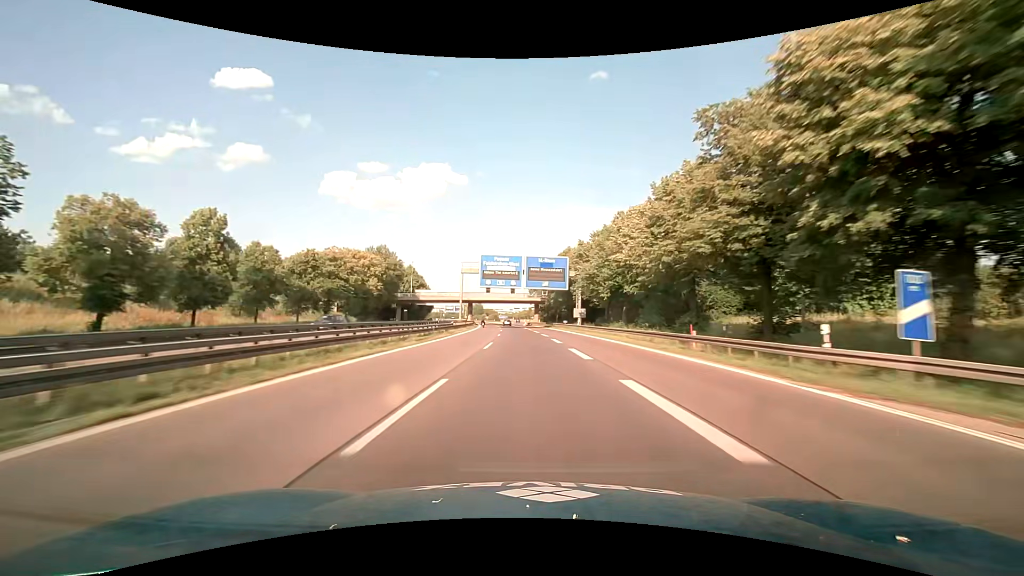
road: motorway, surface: asphalt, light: Day
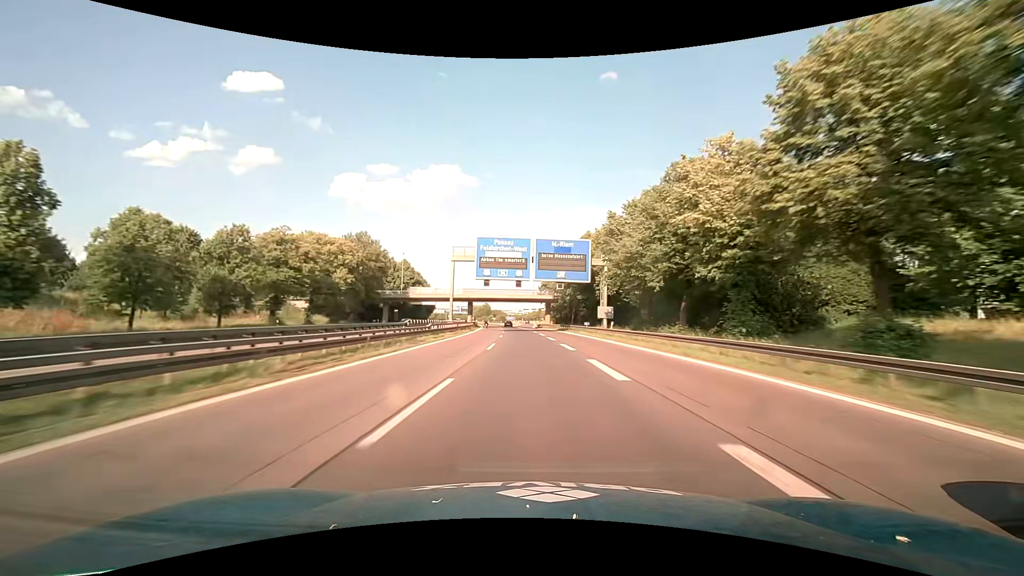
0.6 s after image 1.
(-0.2, +17.7) m; -1°
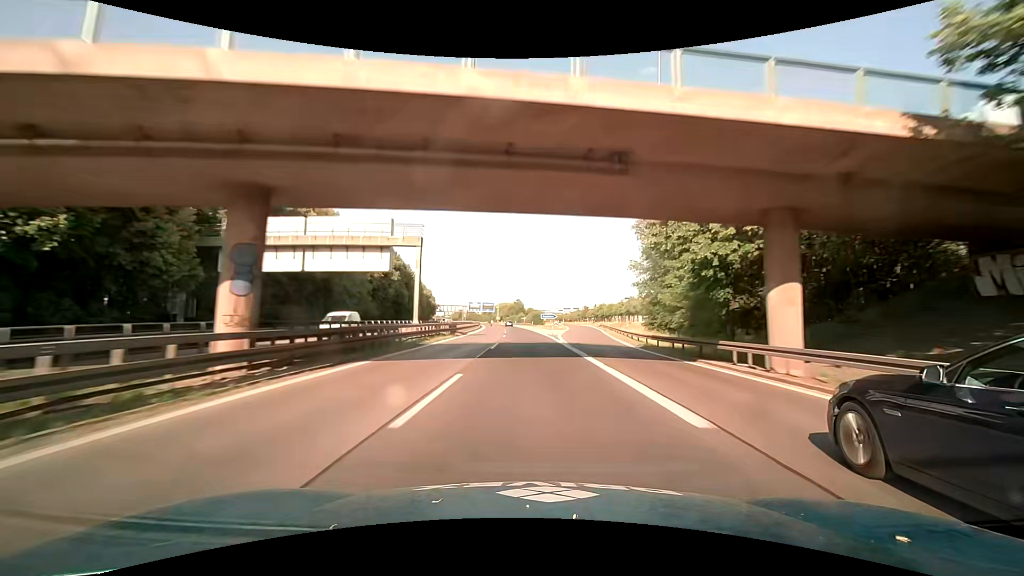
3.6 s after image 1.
(-2.8, +89.5) m; -4°
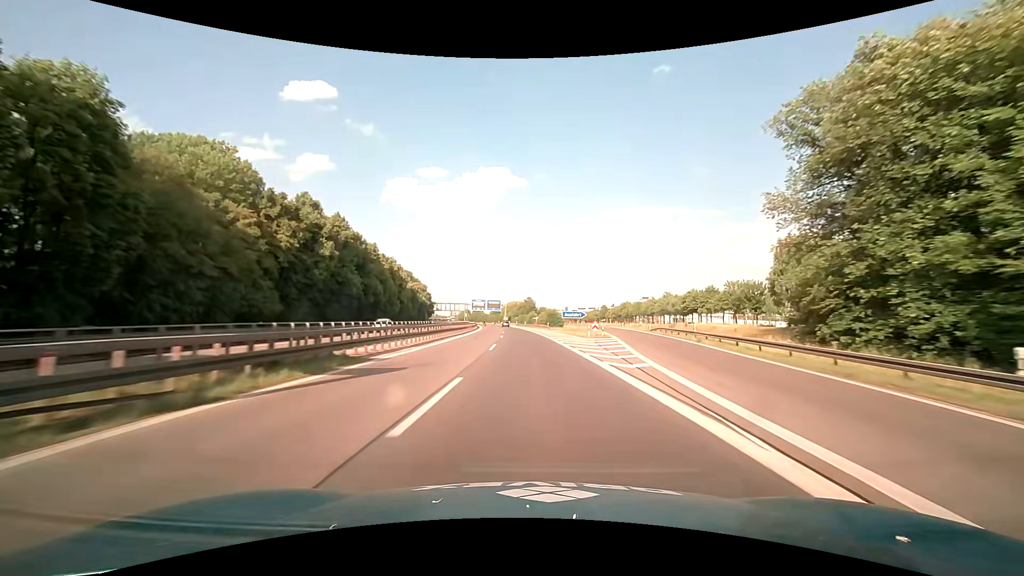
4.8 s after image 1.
(-0.3, +36.5) m; -1°
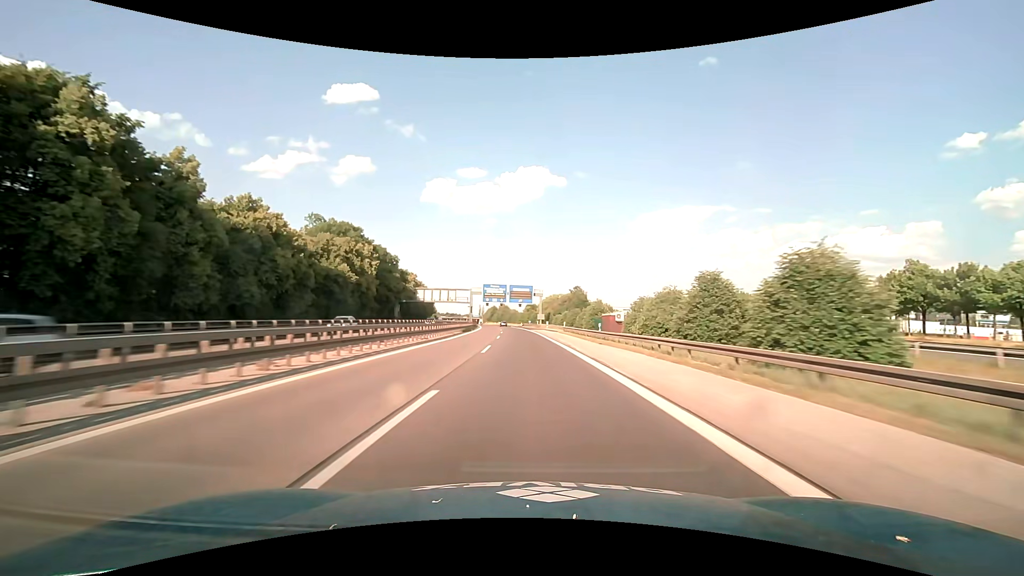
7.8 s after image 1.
(-3.5, +93.0) m; -4°
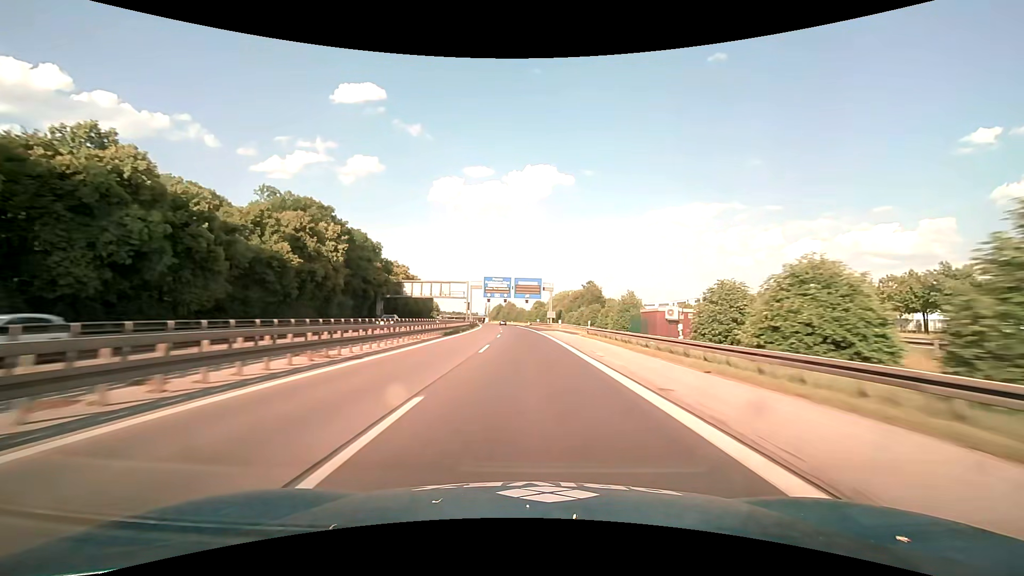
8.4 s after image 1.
(-0.1, +18.7) m; -1°
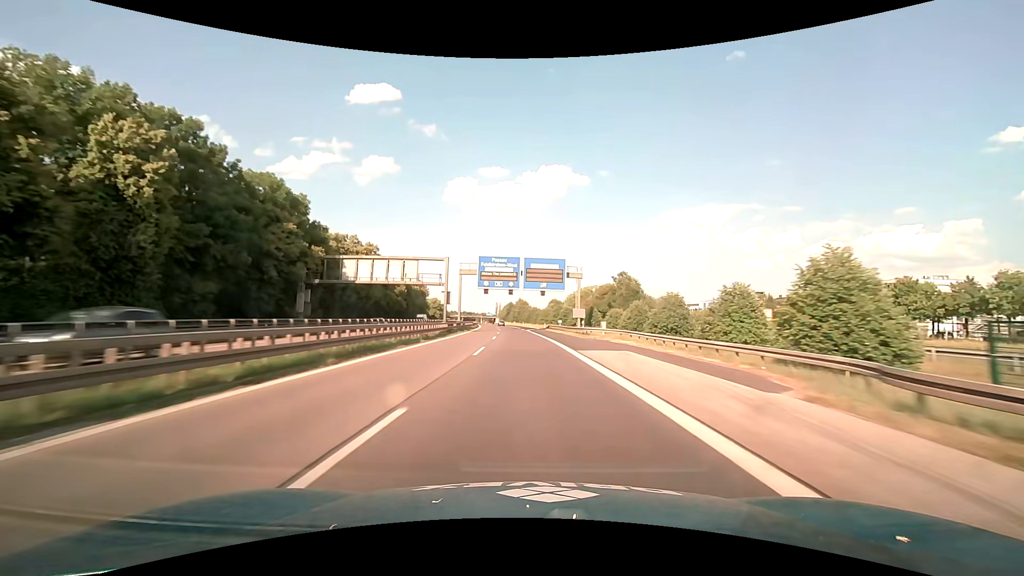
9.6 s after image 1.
(-0.6, +37.3) m; -2°
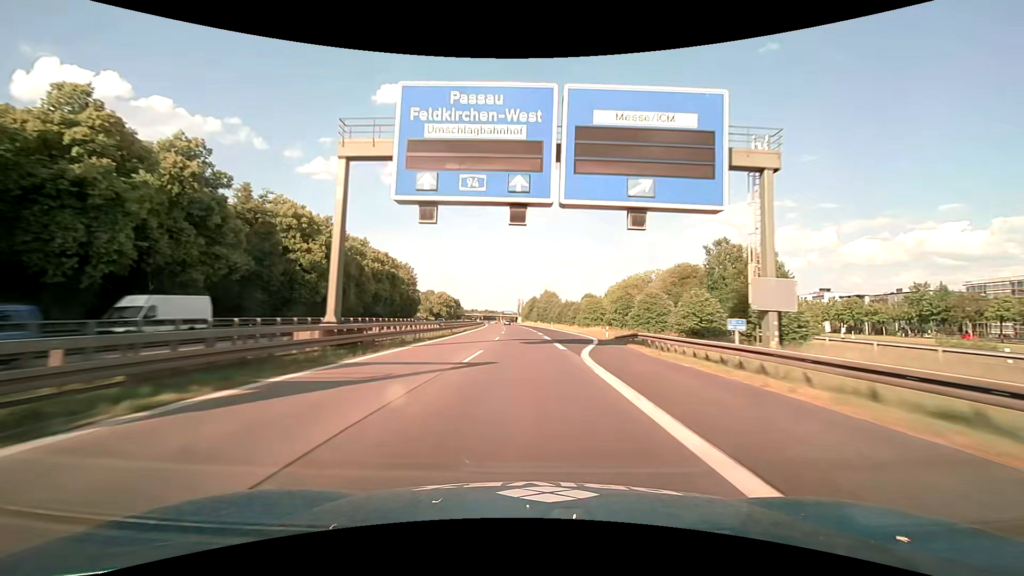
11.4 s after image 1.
(-1.3, +56.0) m; -3°
(0, +10) (0, +20) (0, +30) (-1, +40) (-1, +50) (-1, +60) (-2, +70) (-2, +80) (-3, +90) (-3, +100) m
